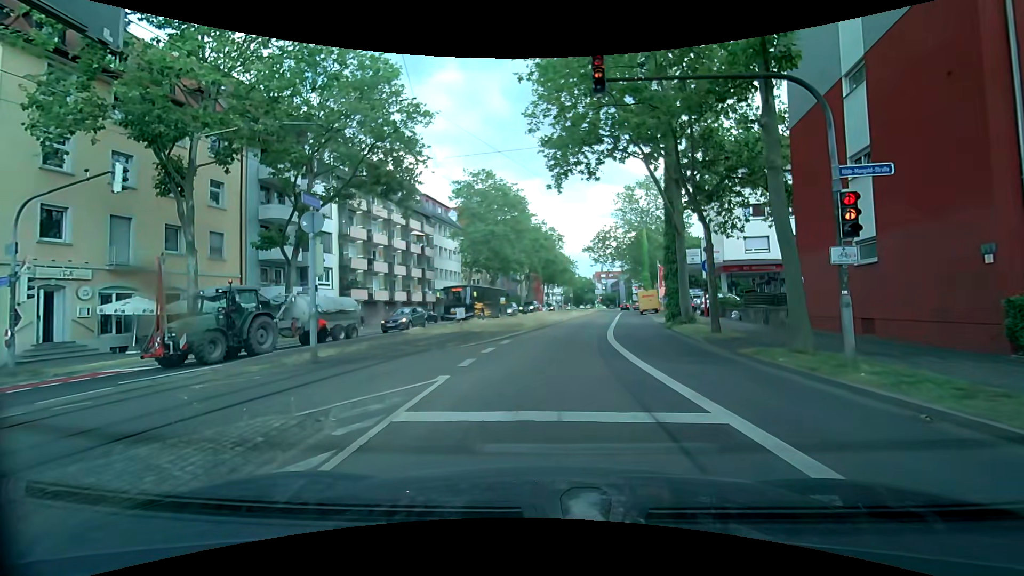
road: secondary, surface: asphalt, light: Day
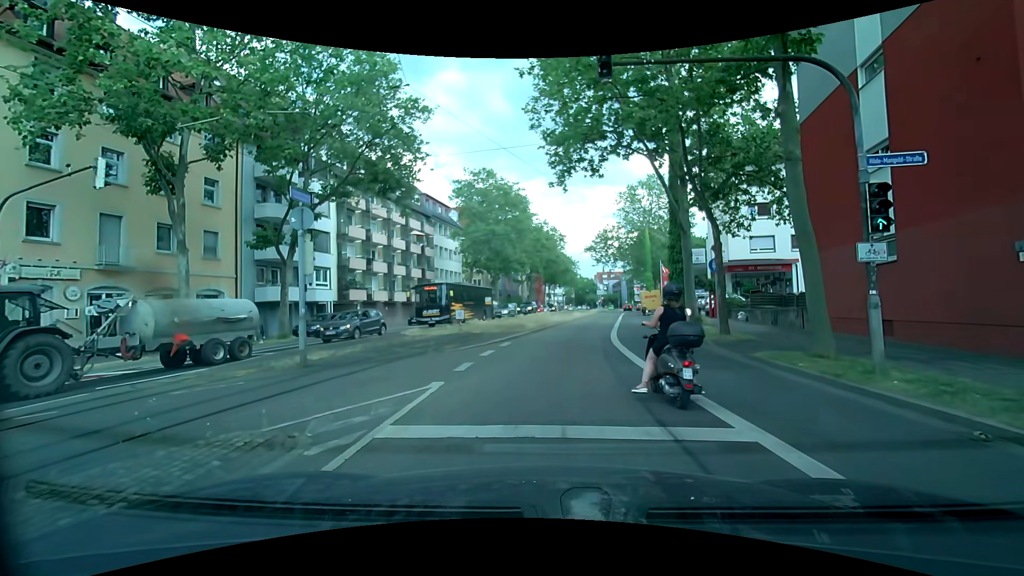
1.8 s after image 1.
(0.0, +0.7) m; 0°
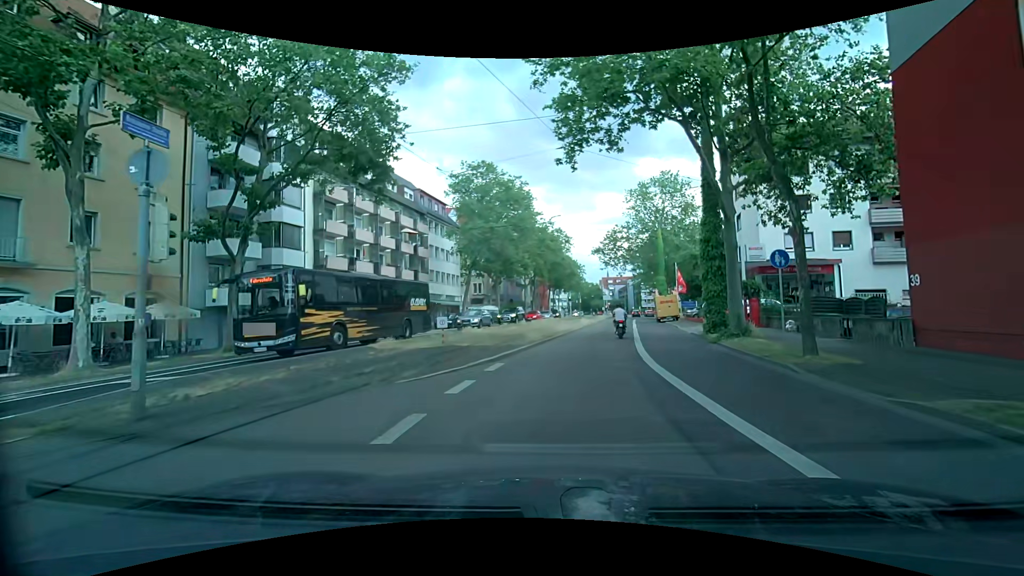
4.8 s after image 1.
(0.0, +5.6) m; 0°
(+1, +10) (+2, +20) (+3, +30) (+5, +40) (+7, +49) (+9, +59) (+11, +69) (+14, +79) (+16, +88) (+19, +98) m
